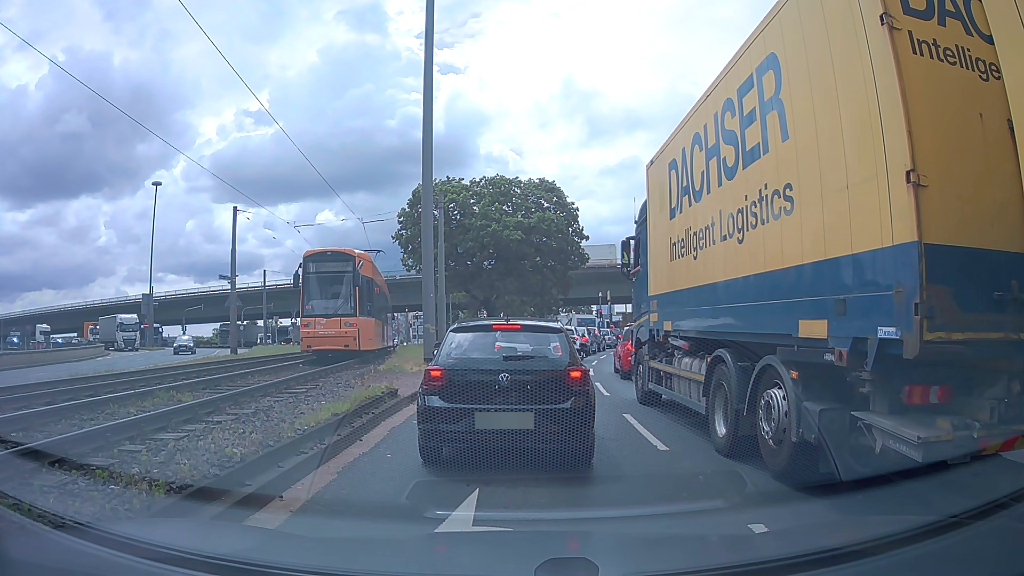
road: primary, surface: asphalt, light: Day
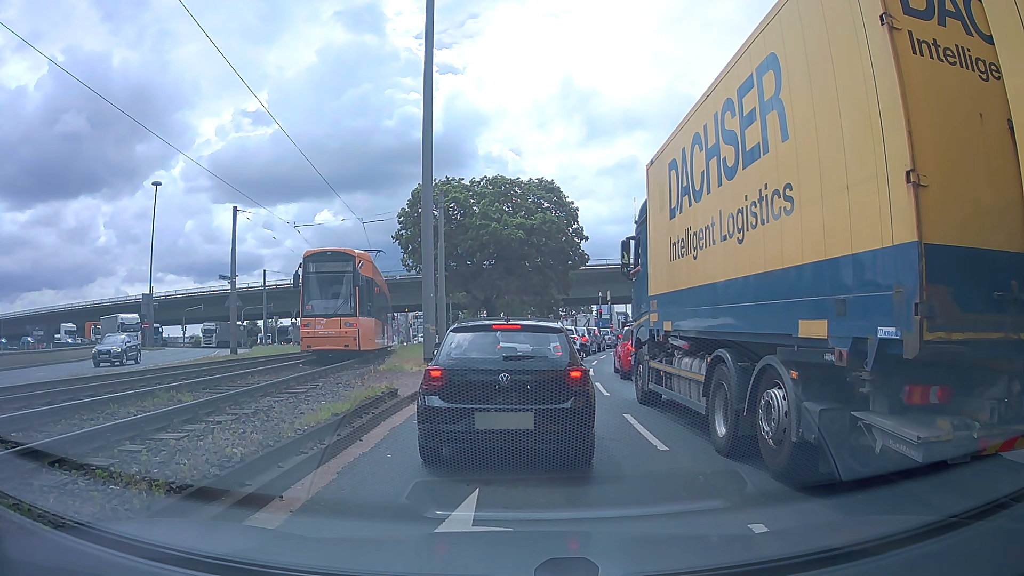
(0.0, 0.0) m; 0°
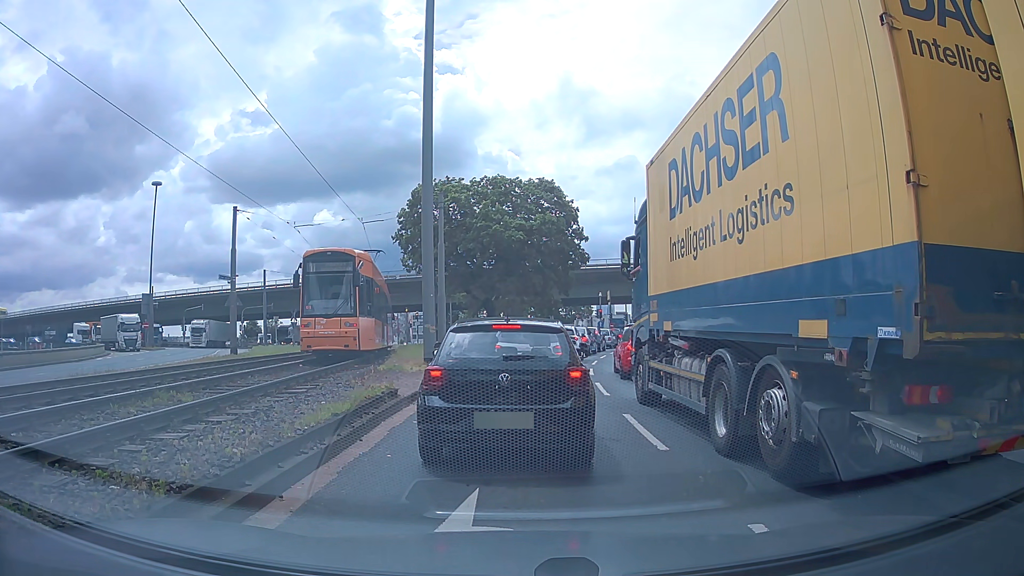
(0.0, 0.0) m; 0°
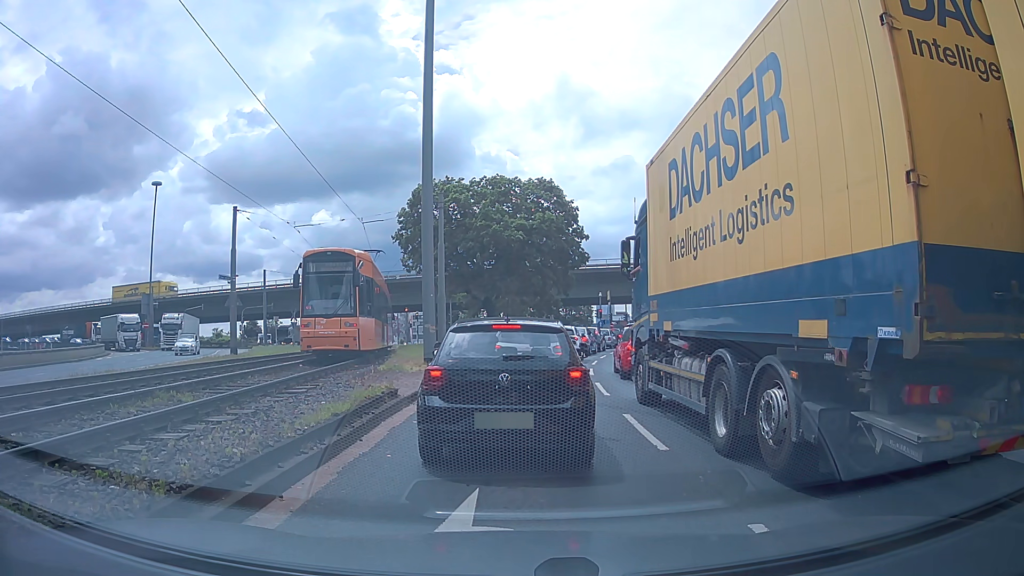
(0.0, 0.0) m; 0°
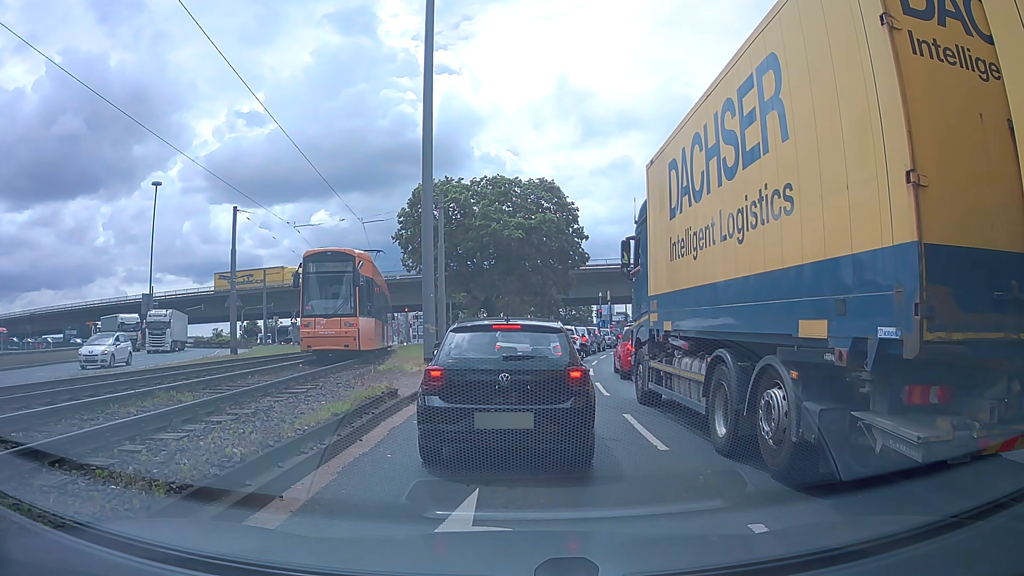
(0.0, 0.0) m; 0°
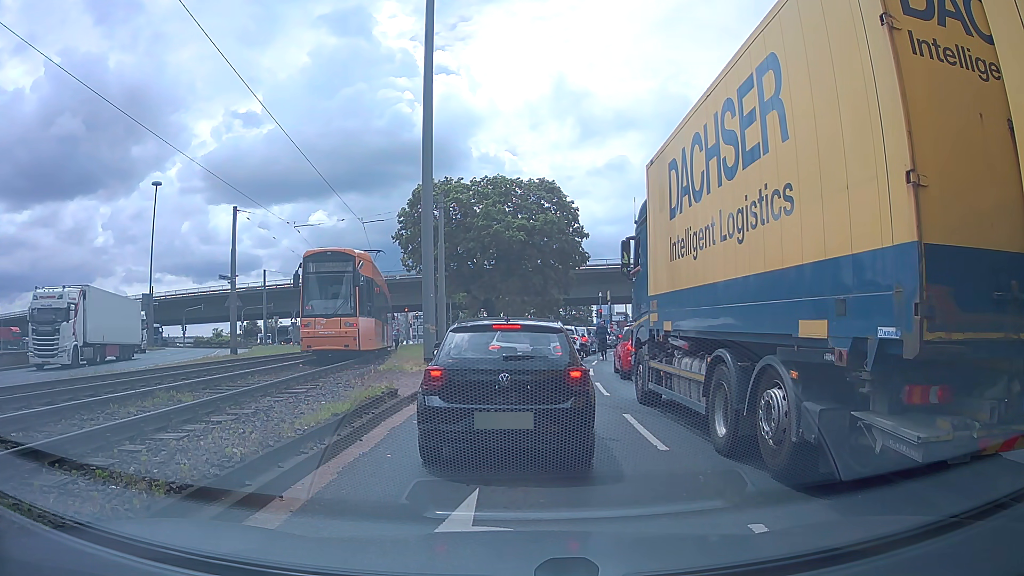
(0.0, 0.0) m; 0°
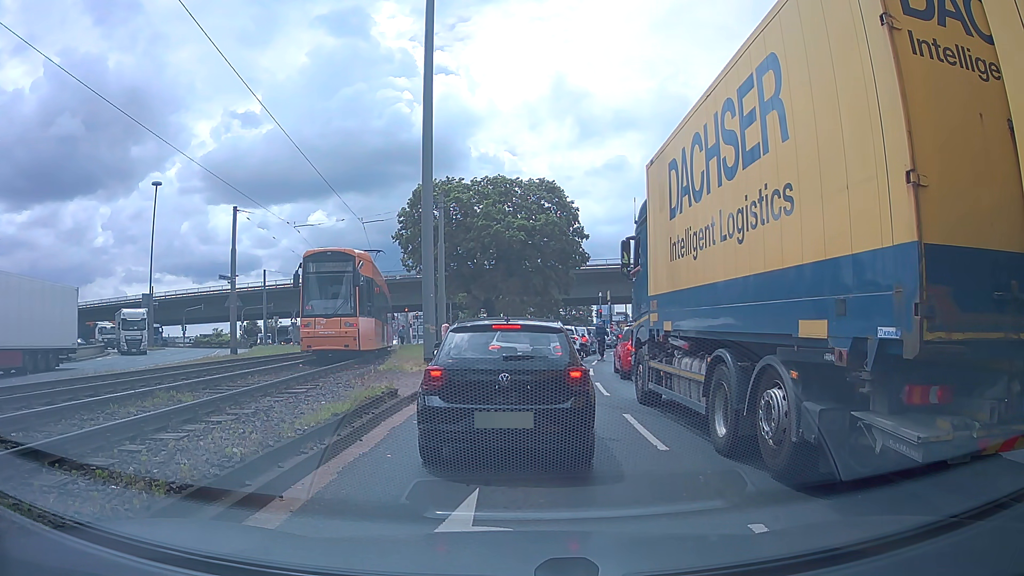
(0.0, 0.0) m; 0°
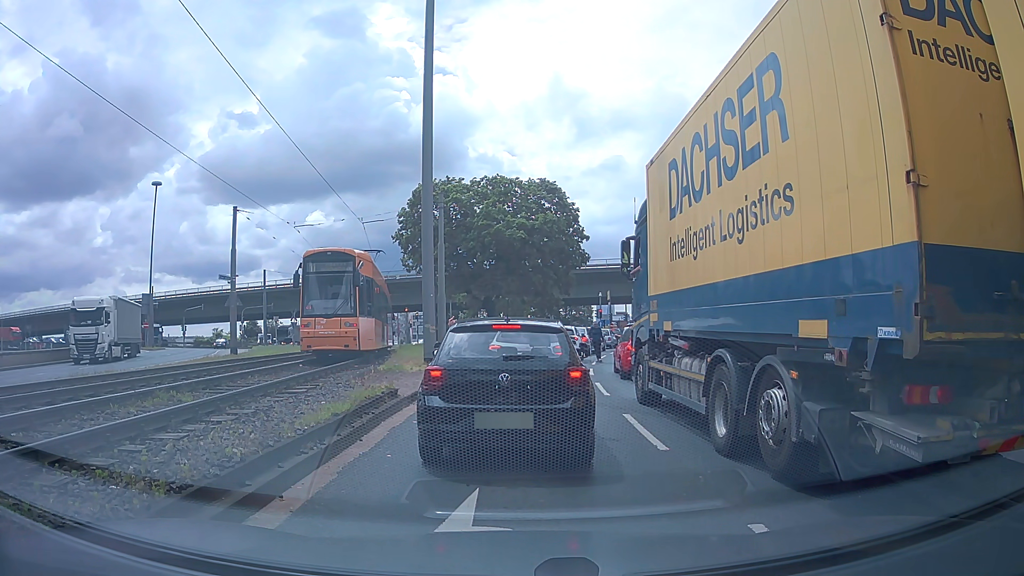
(0.0, 0.0) m; 0°
